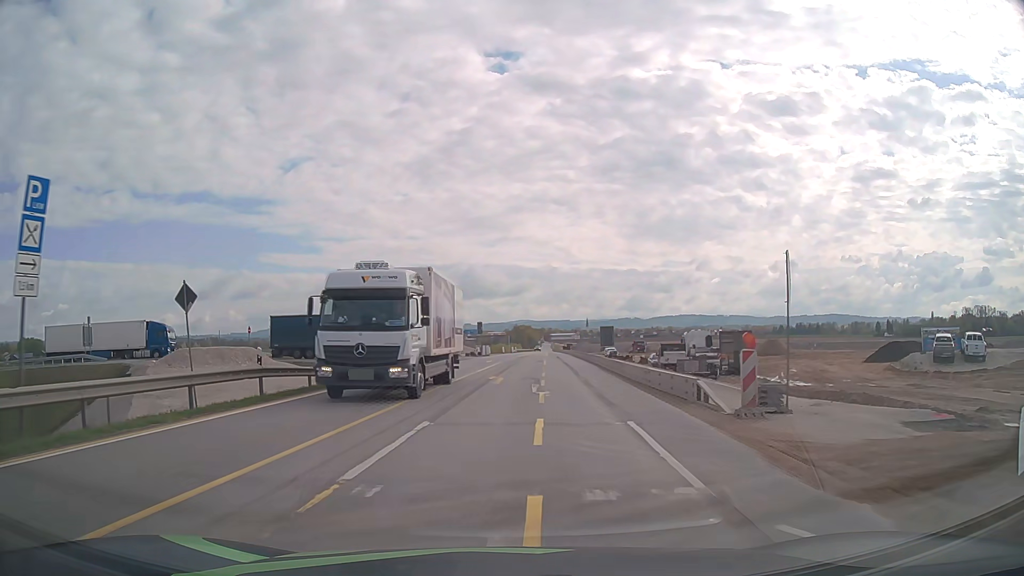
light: Day
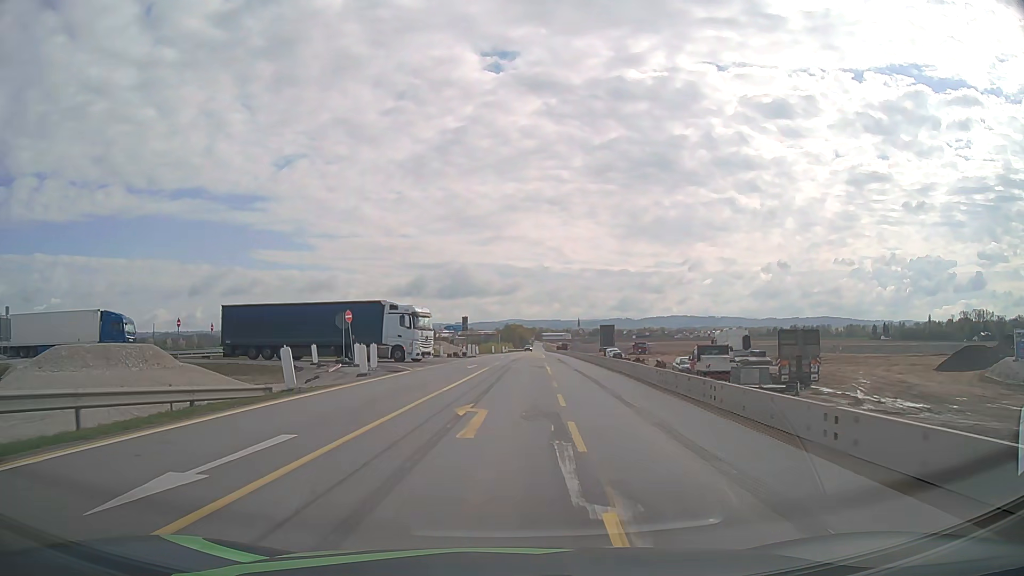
(0.0, +12.7) m; +1°
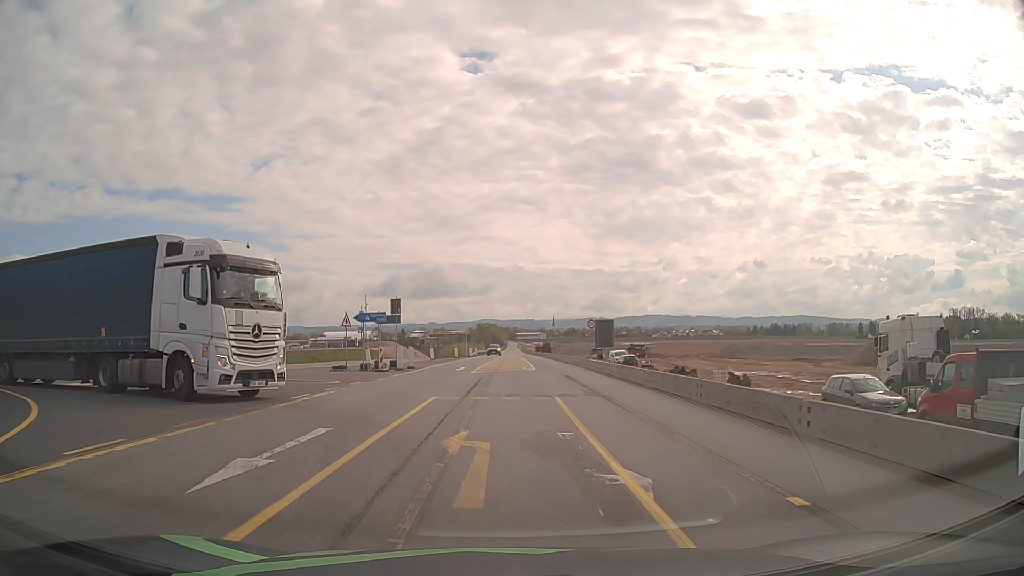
(+0.3, +28.2) m; +2°
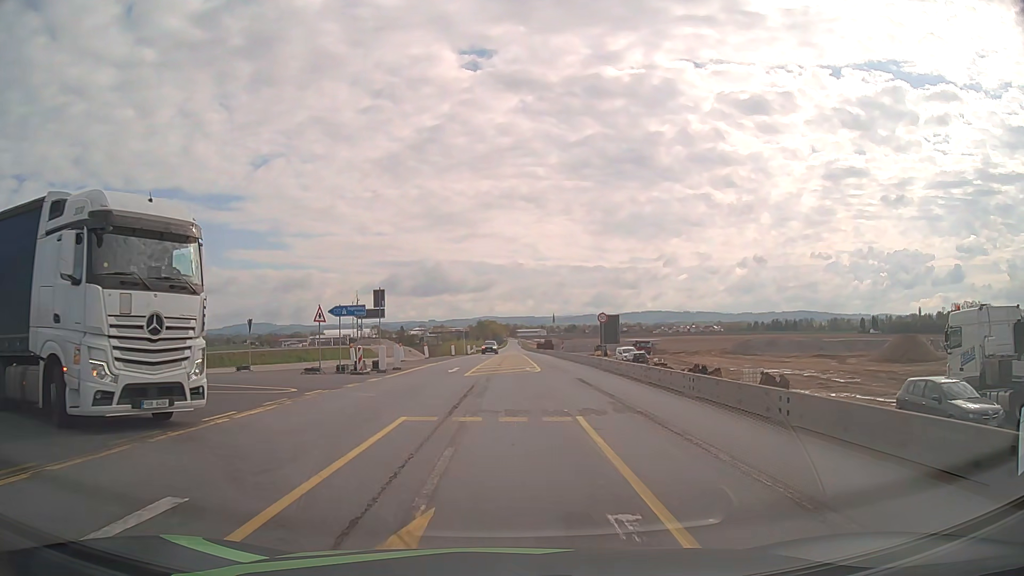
(0.0, +5.0) m; 0°
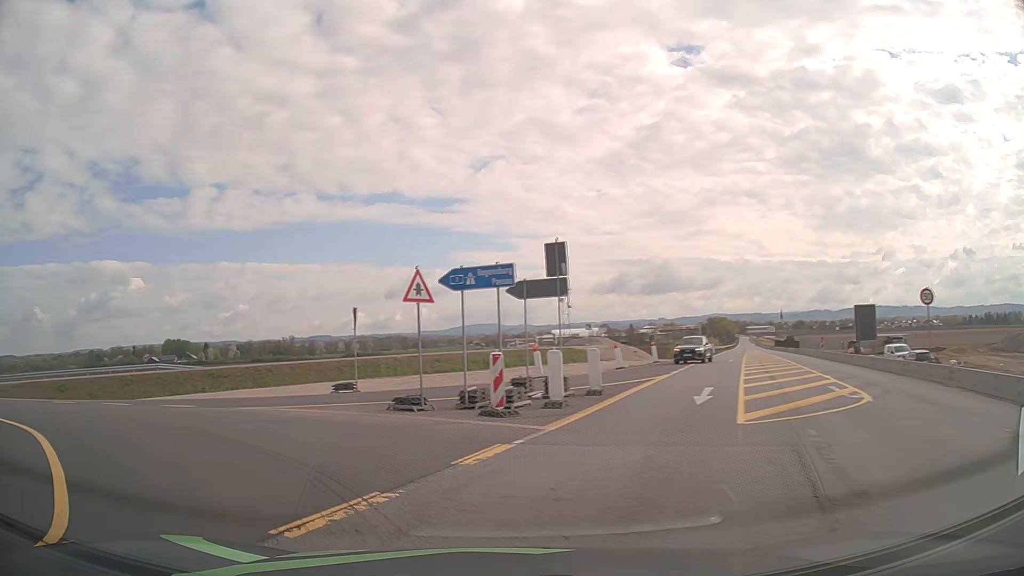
(-1.1, +15.8) m; -18°
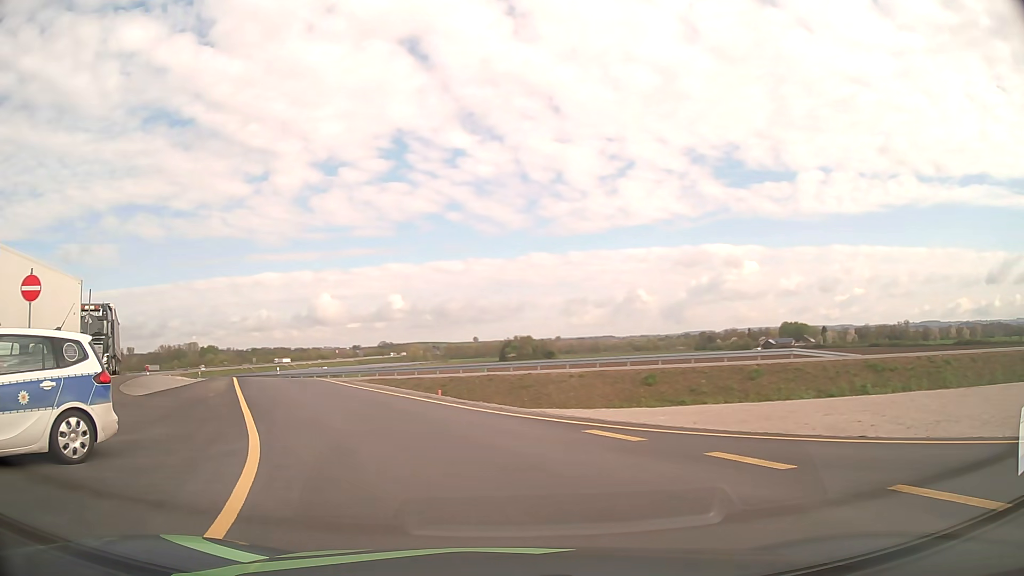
(-6.5, +11.7) m; -53°
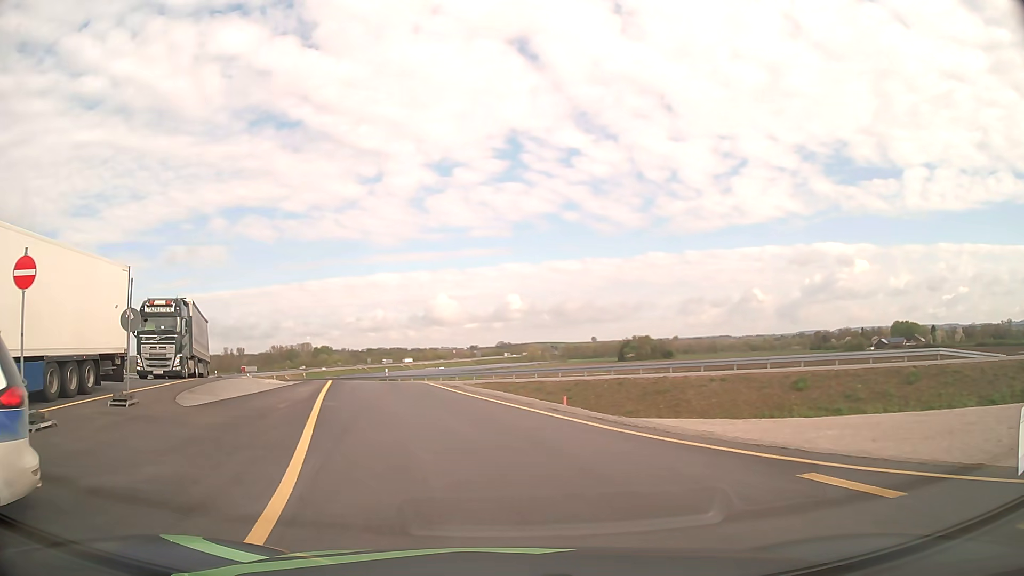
(-0.4, +4.1) m; -10°
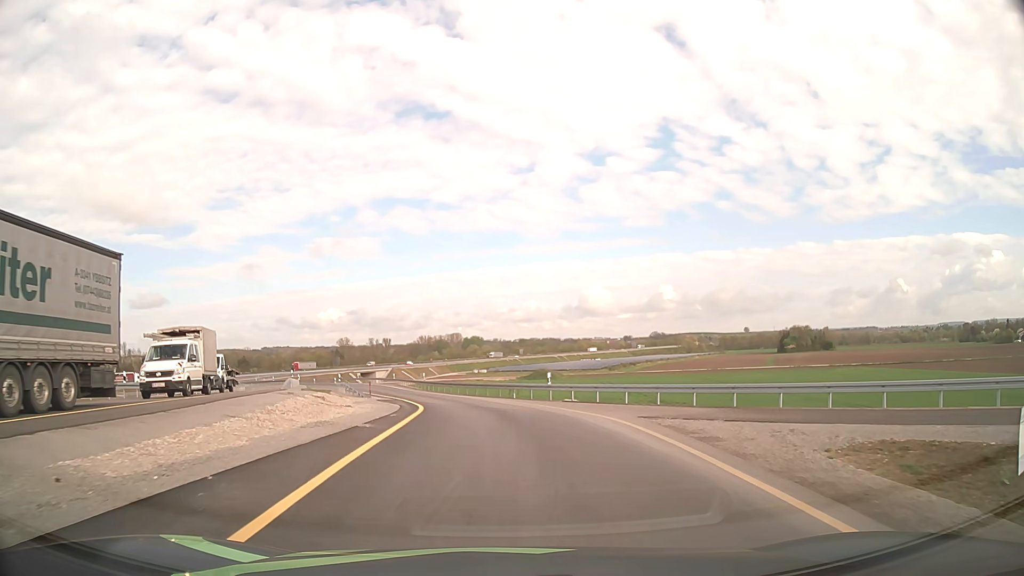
(-5.2, +26.1) m; -14°
(0, +10) (-1, +20) (-2, +30) (-4, +40) (-7, +49) (-10, +59) (-13, +68) (-16, +78) (-19, +87) (-23, +97) m
